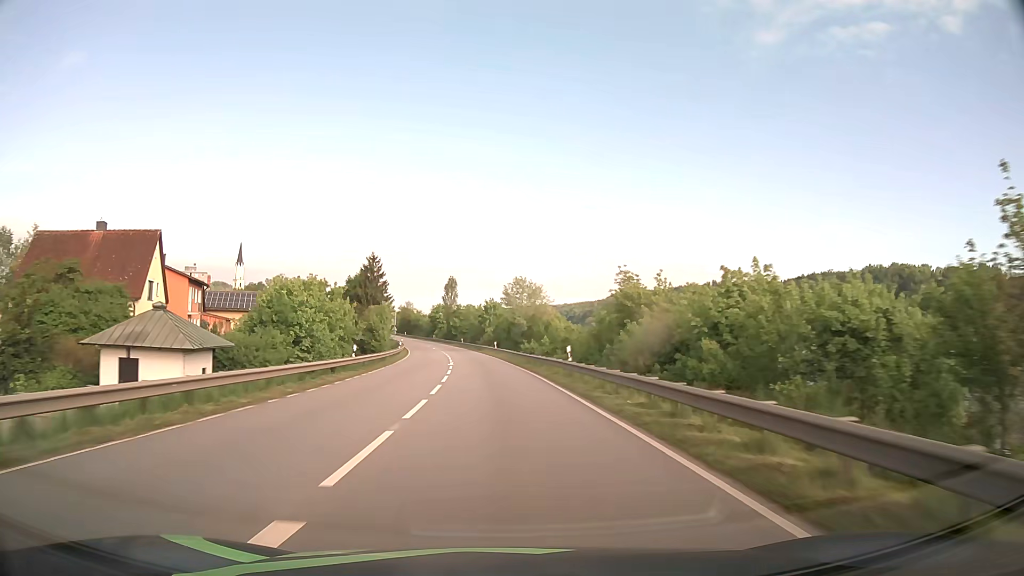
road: primary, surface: asphalt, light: Day
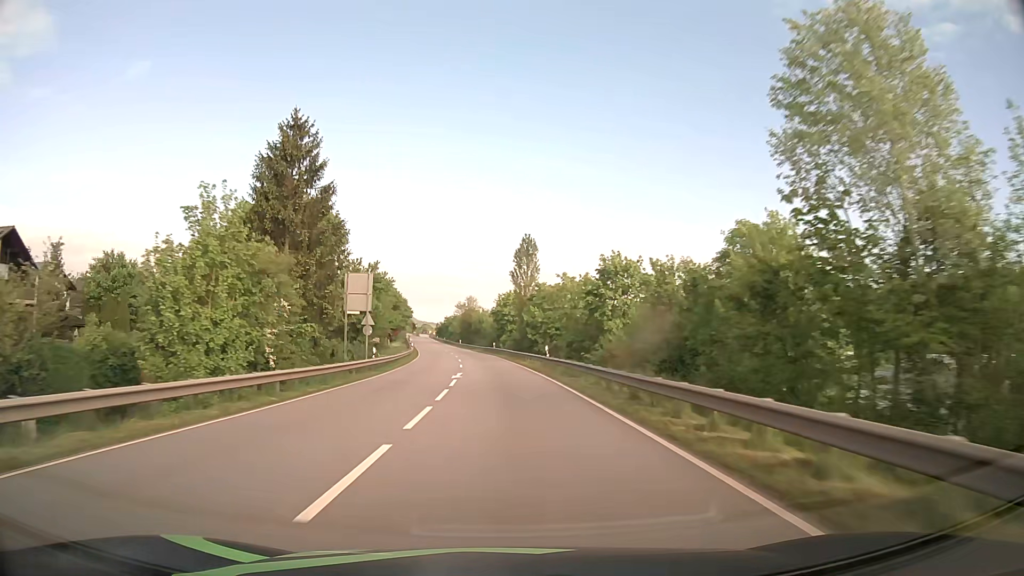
(-4.1, +67.6) m; -7°
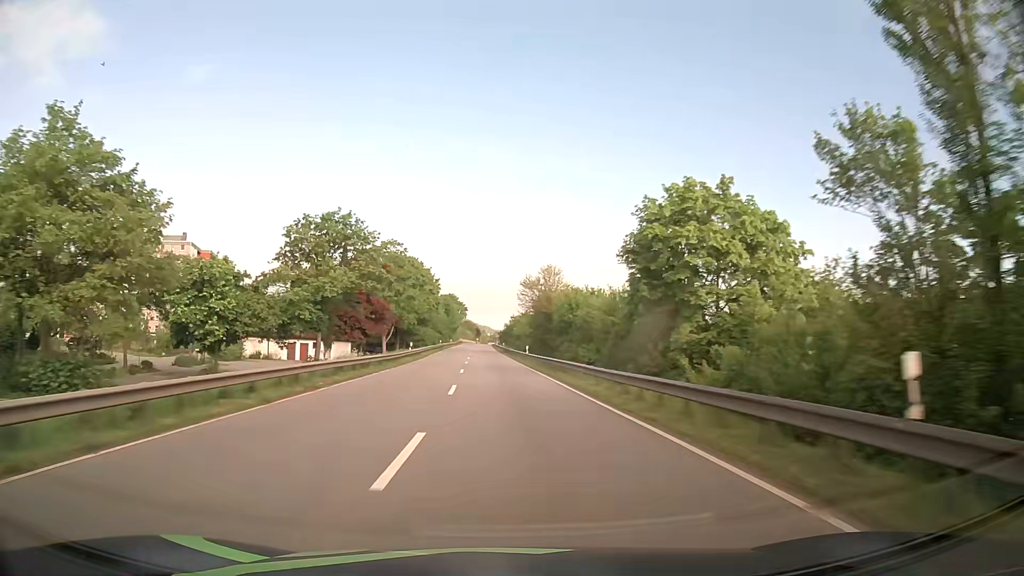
(-4.2, +71.7) m; -6°
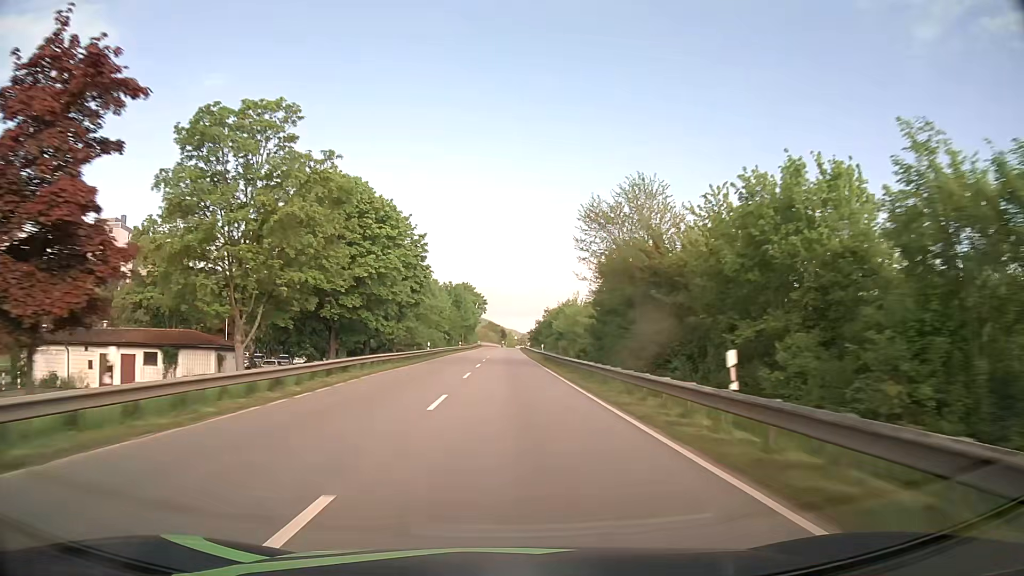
(-1.1, +44.6) m; -2°
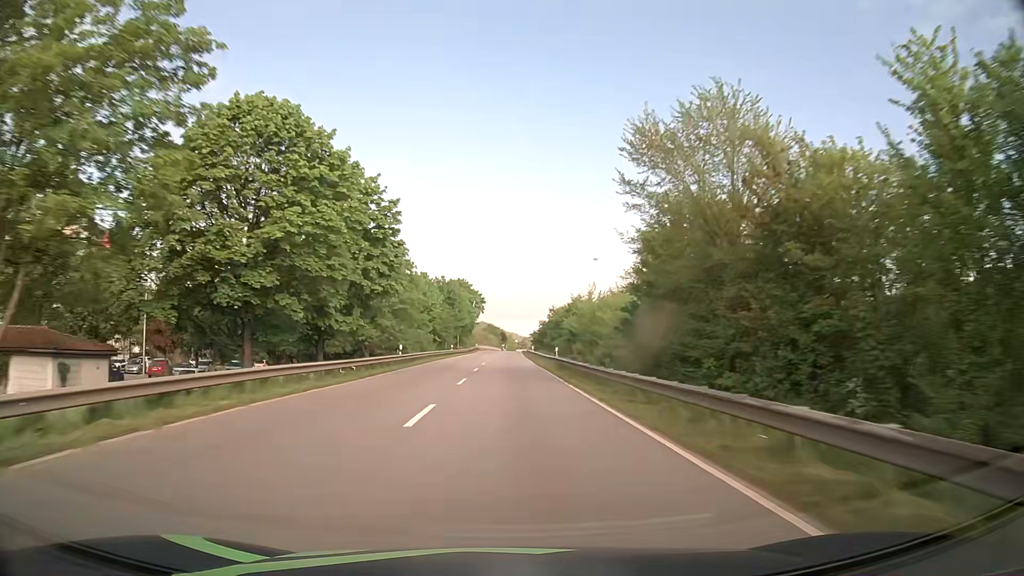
(0.0, +15.0) m; 0°
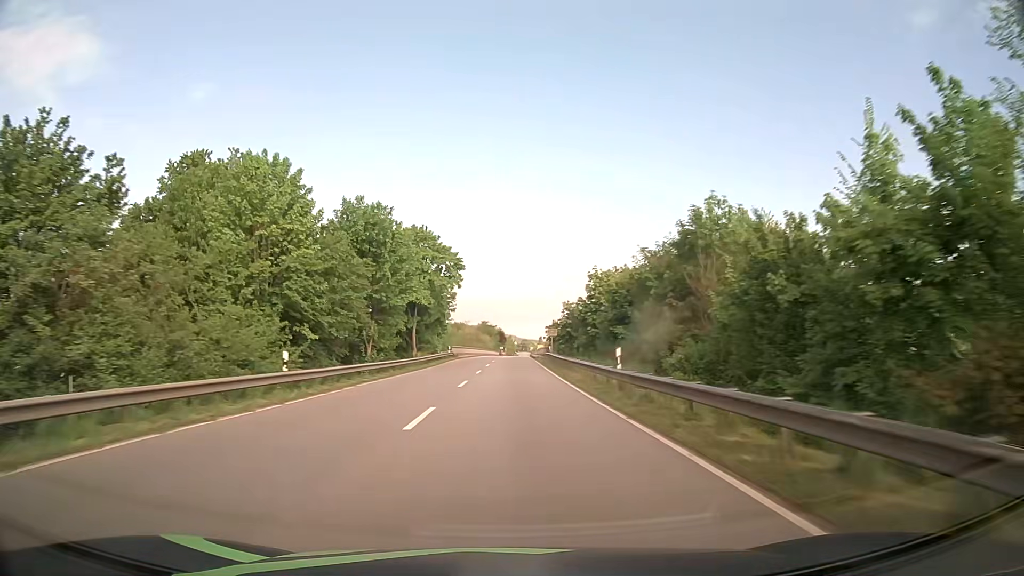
(0.0, +59.9) m; 0°
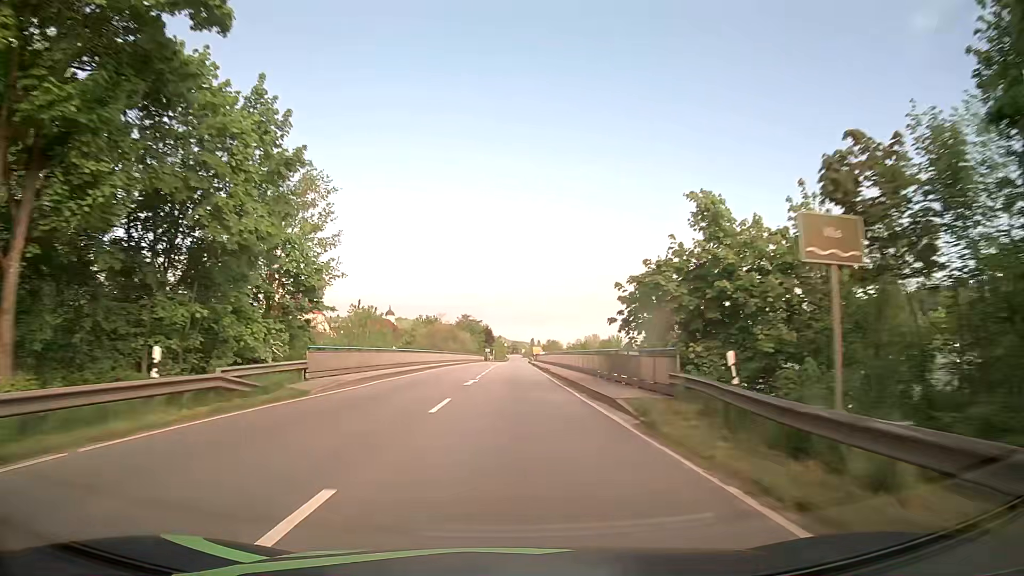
(+0.1, +56.5) m; +1°
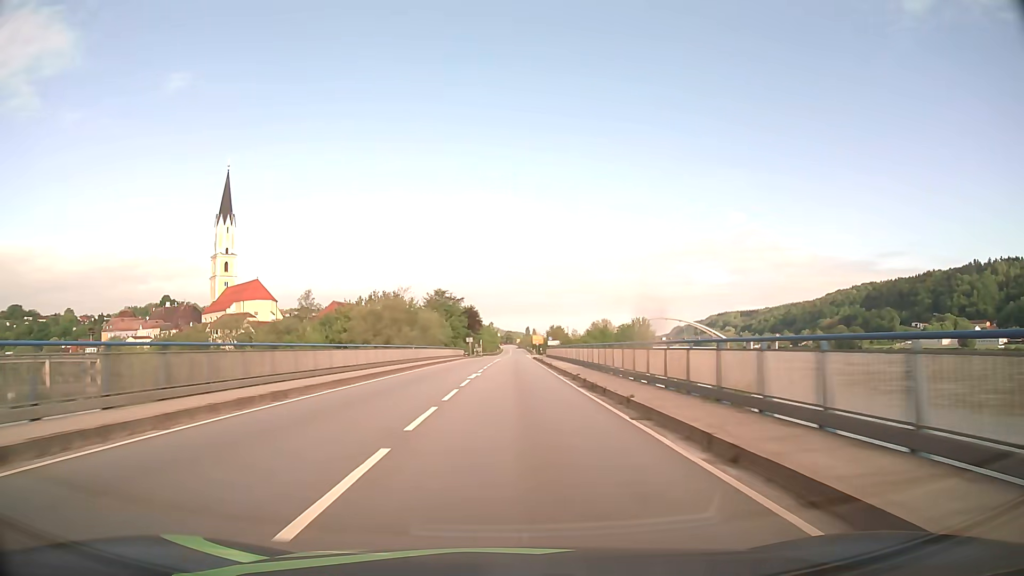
(-0.1, +52.0) m; 0°
(0, +10) (0, +20) (0, +30) (0, +40) (0, +50) (0, +60) (0, +70) (+1, +80) (+1, +90) (+1, +100) m
